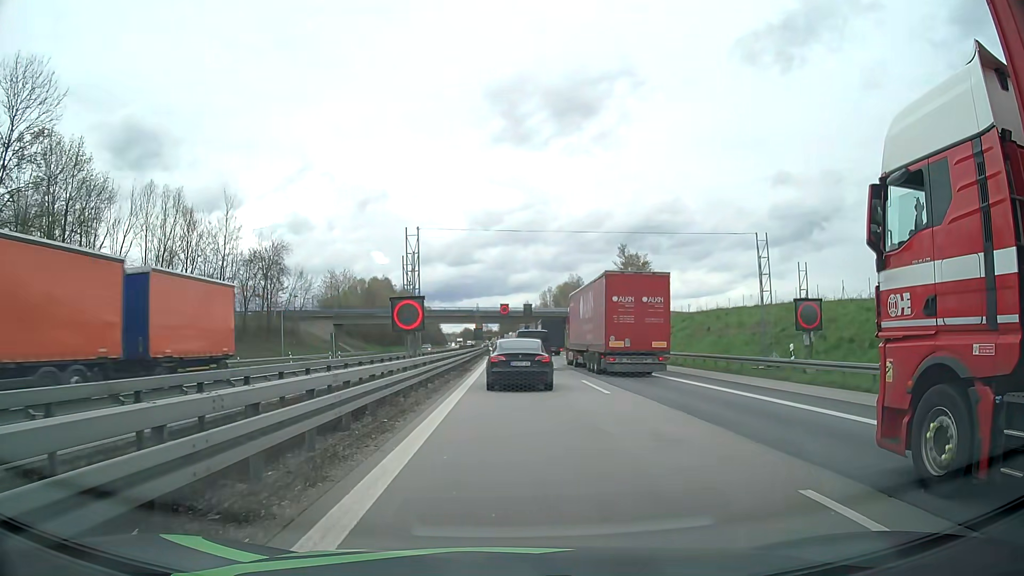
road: motorway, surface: asphalt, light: Day
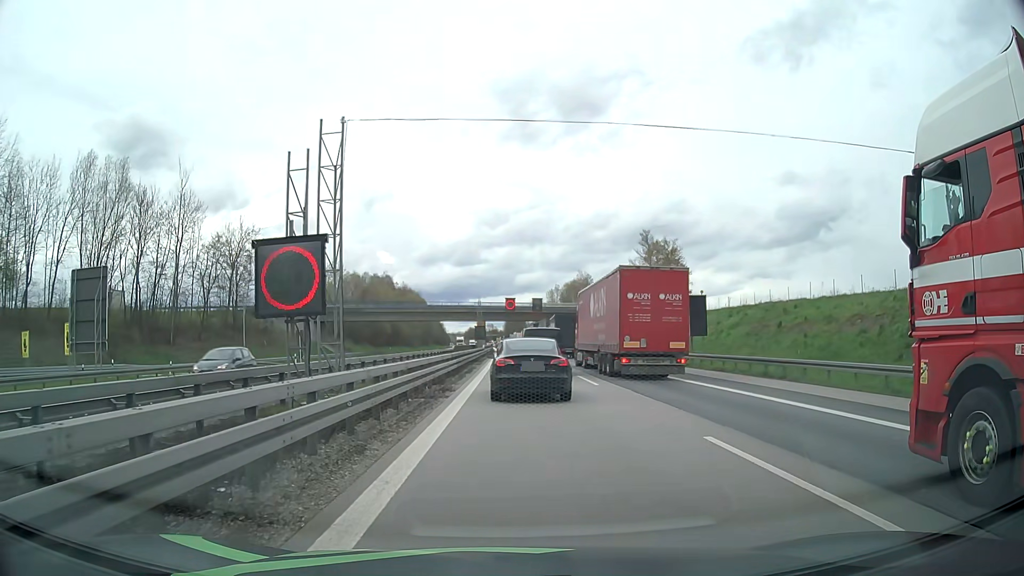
(0.0, +14.3) m; -1°
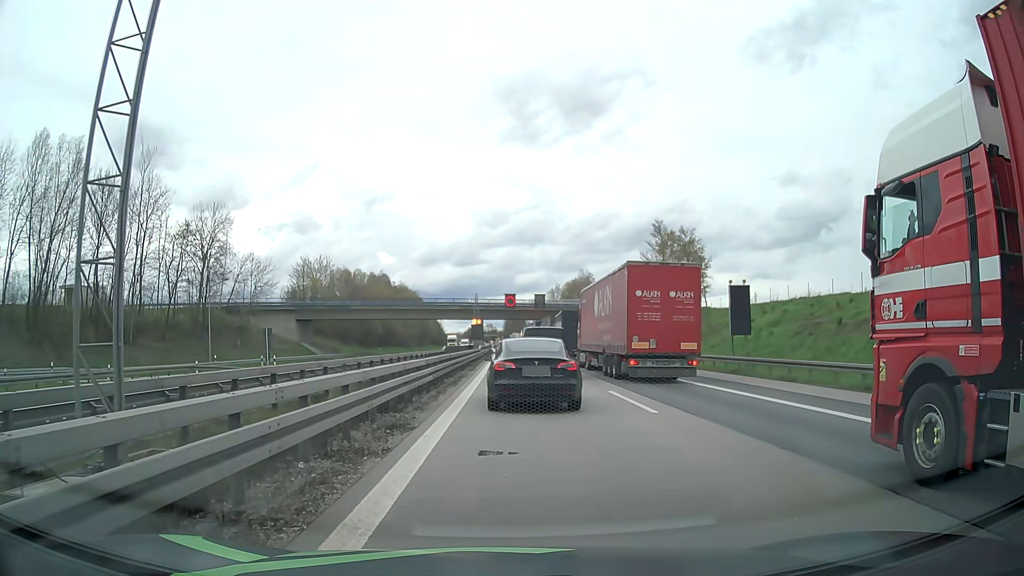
(0.0, +8.4) m; +1°
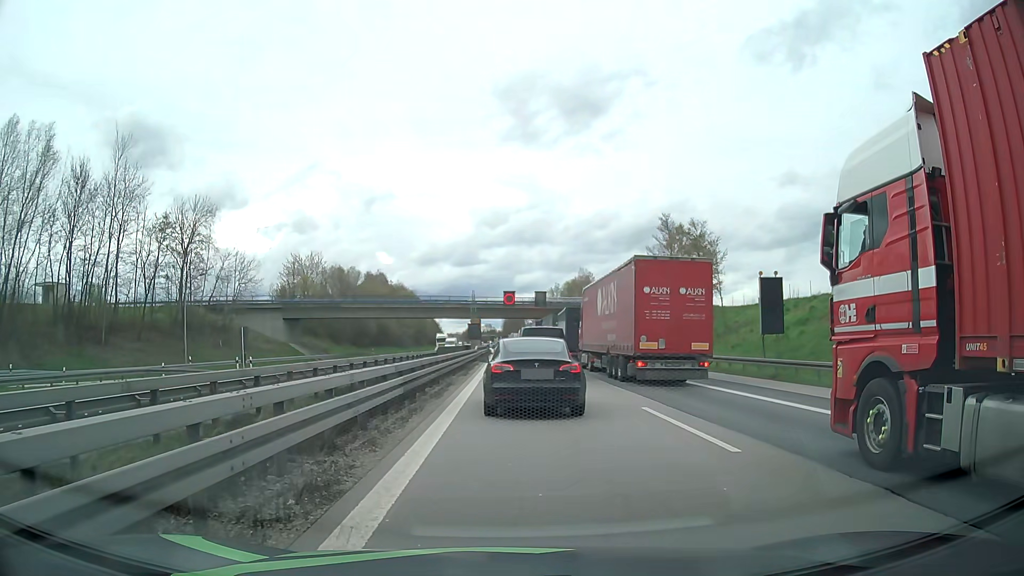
(-0.1, +4.8) m; 0°
(0, +10) (0, +20) (0, +30) (-1, +40) (-1, +50) (-1, +60) (-1, +70) (-1, +80) (-2, +90) (-2, +100) m
